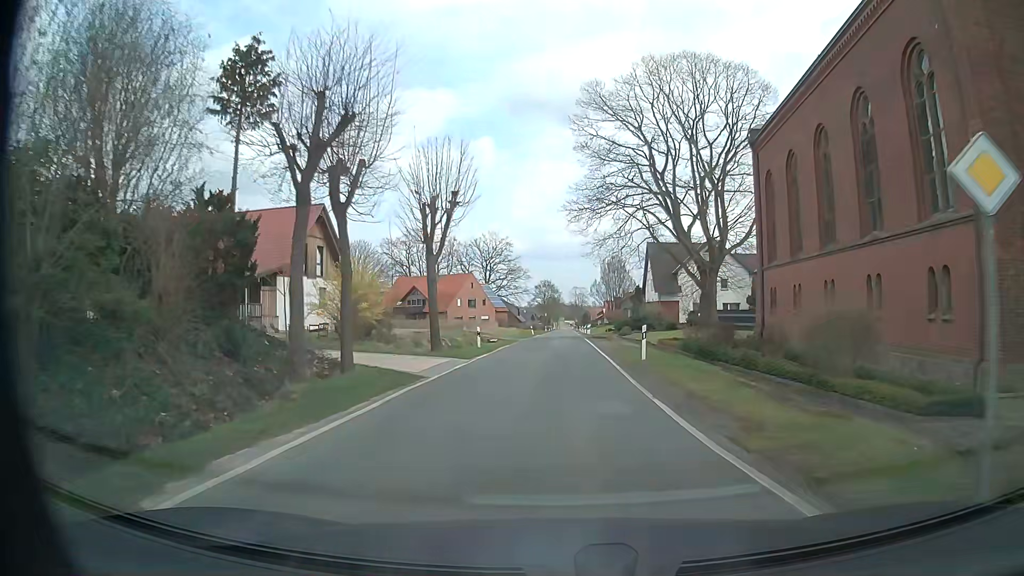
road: tertiary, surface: asphalt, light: Day
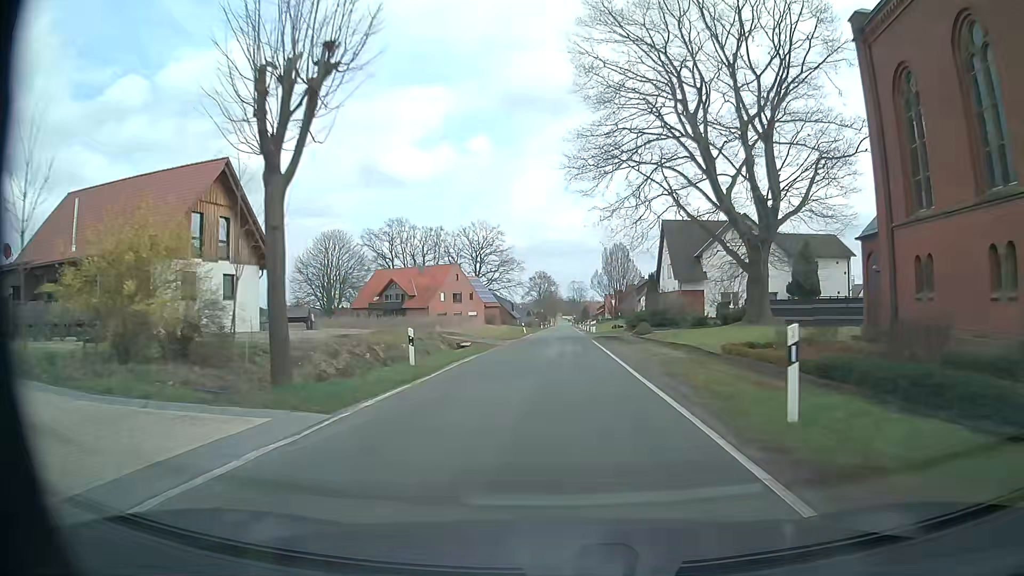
(0.0, +14.5) m; 0°
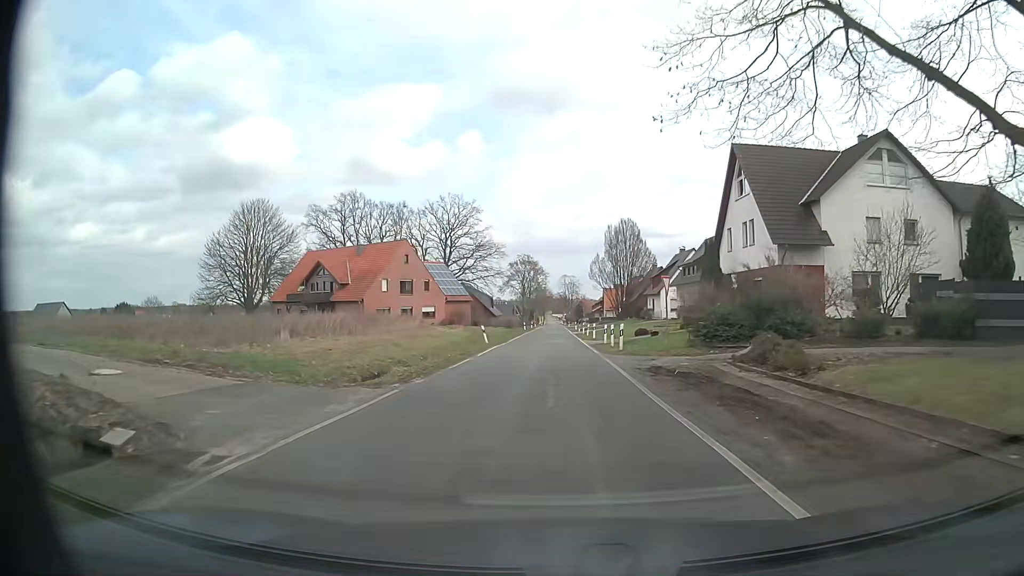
(+0.3, +30.2) m; +1°
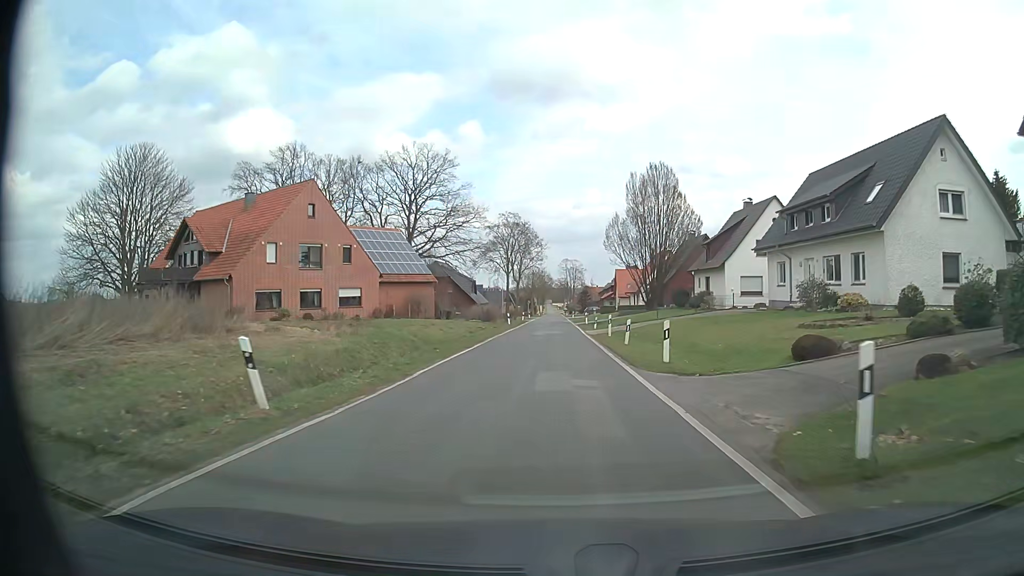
(0.0, +30.6) m; 0°
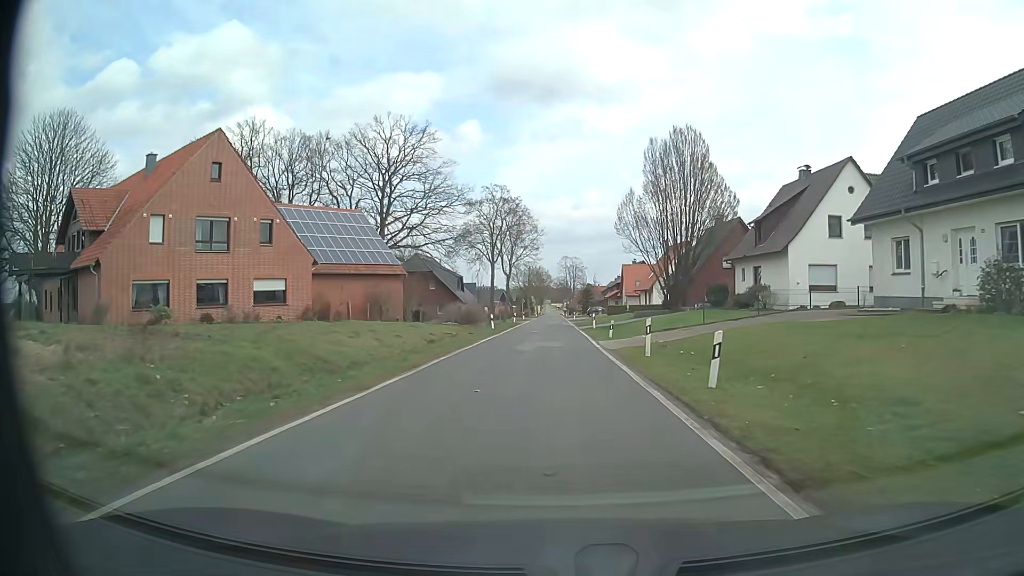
(0.0, +14.0) m; 0°
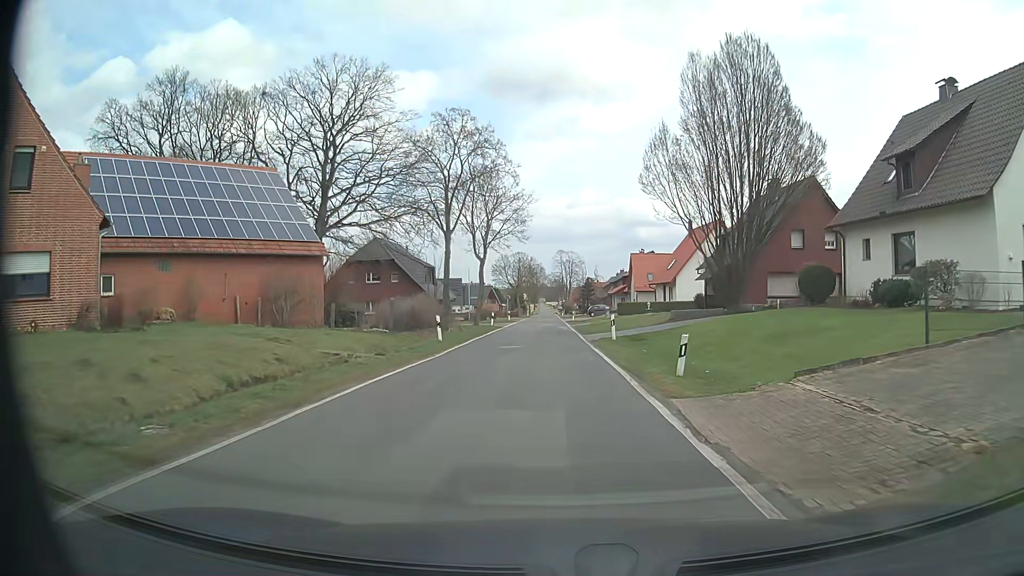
(+0.1, +18.7) m; 0°
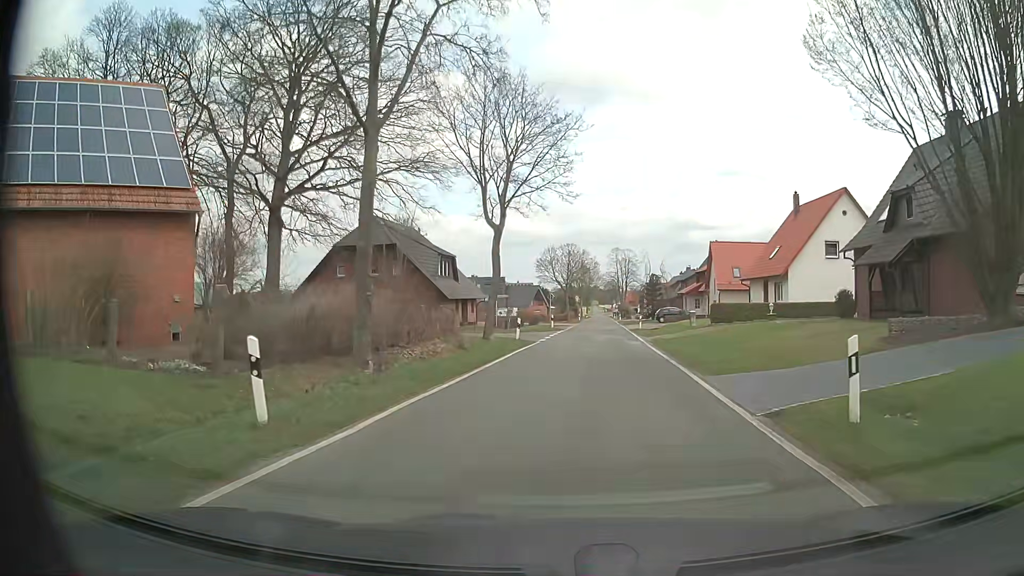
(-0.4, +18.7) m; -5°
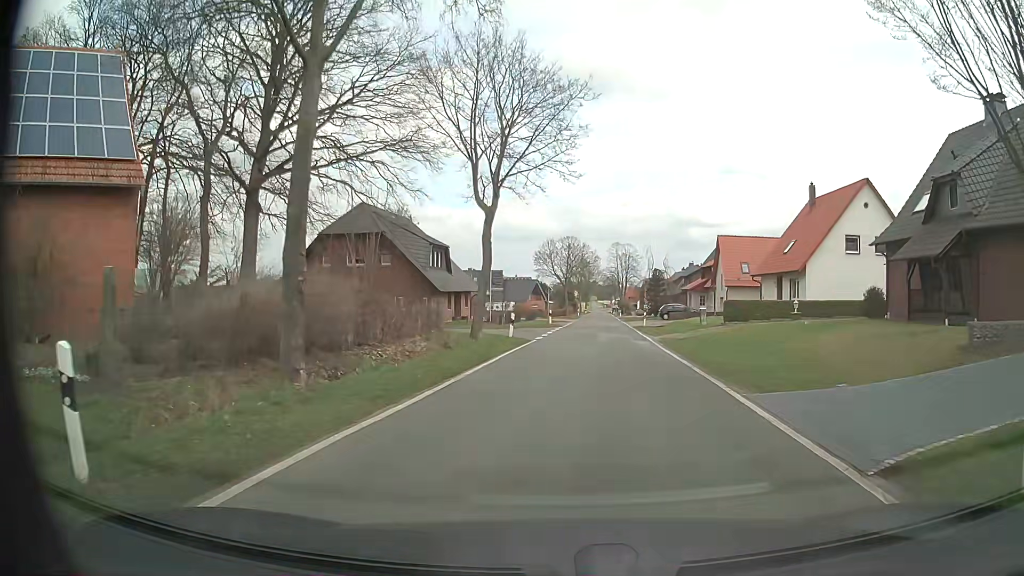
(0.0, +3.3) m; -1°
